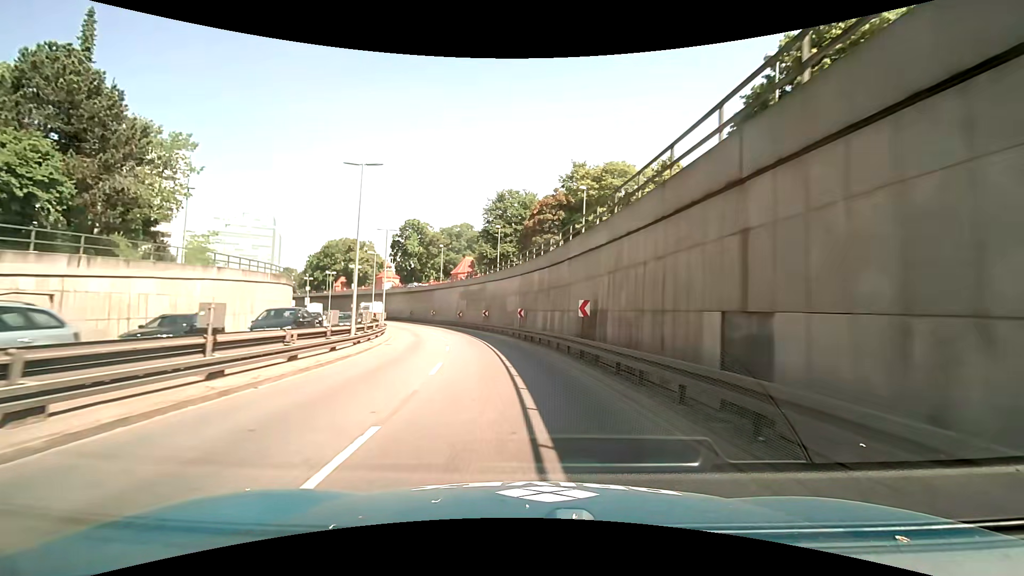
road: trunk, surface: asphalt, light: Day
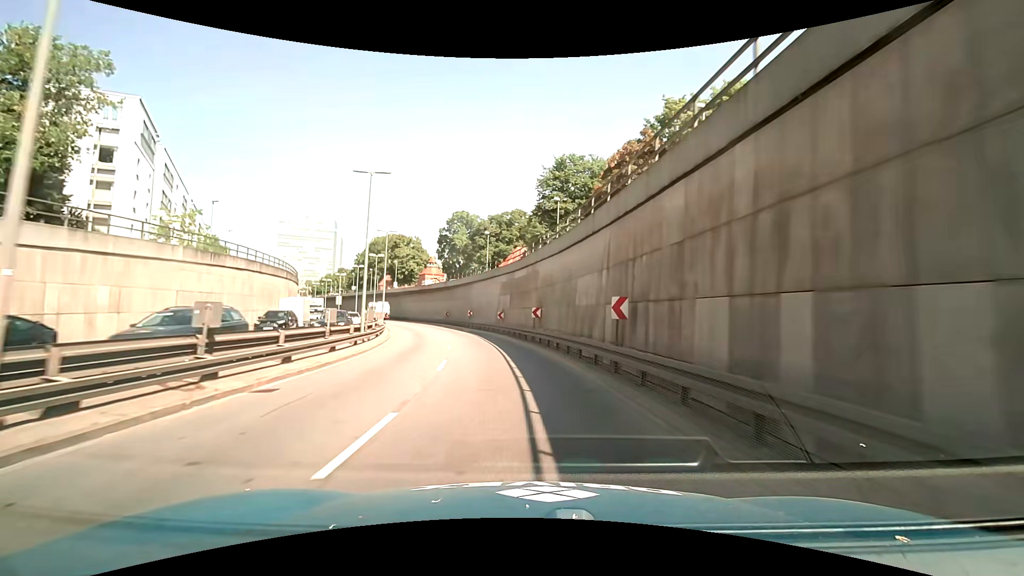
(-1.0, +17.5) m; -6°
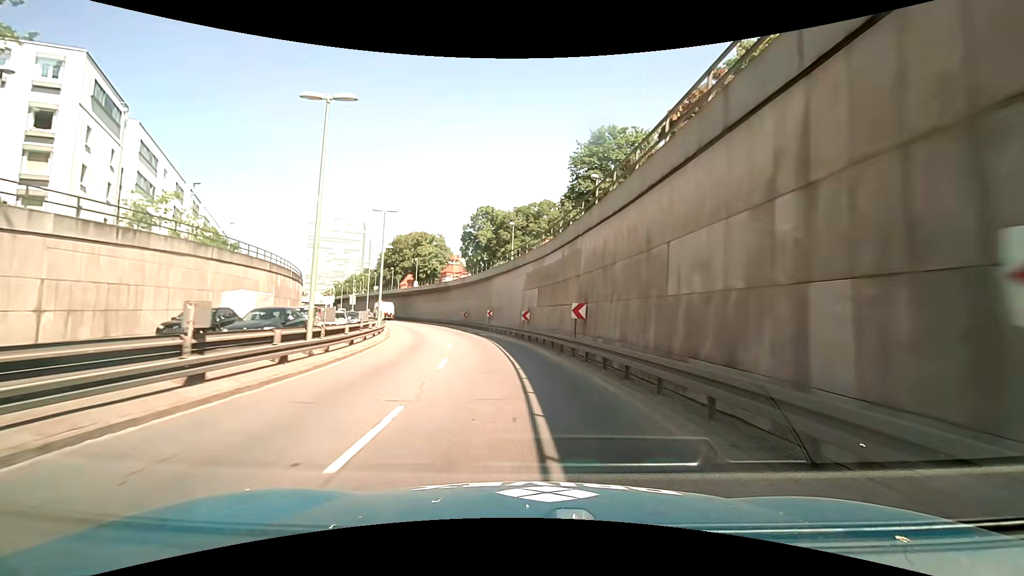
(-0.3, +8.8) m; -3°
